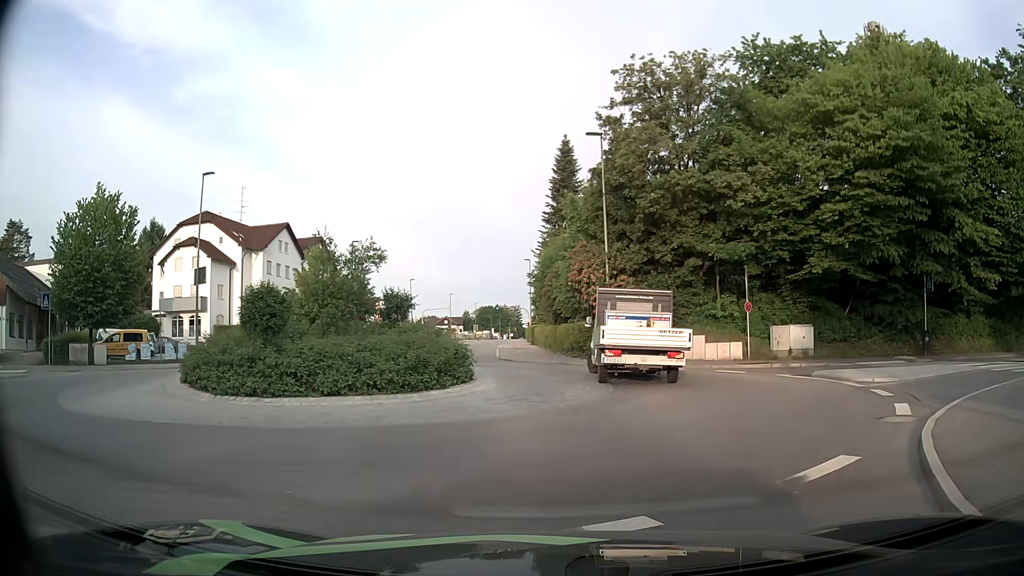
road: tertiary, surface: asphalt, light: Day
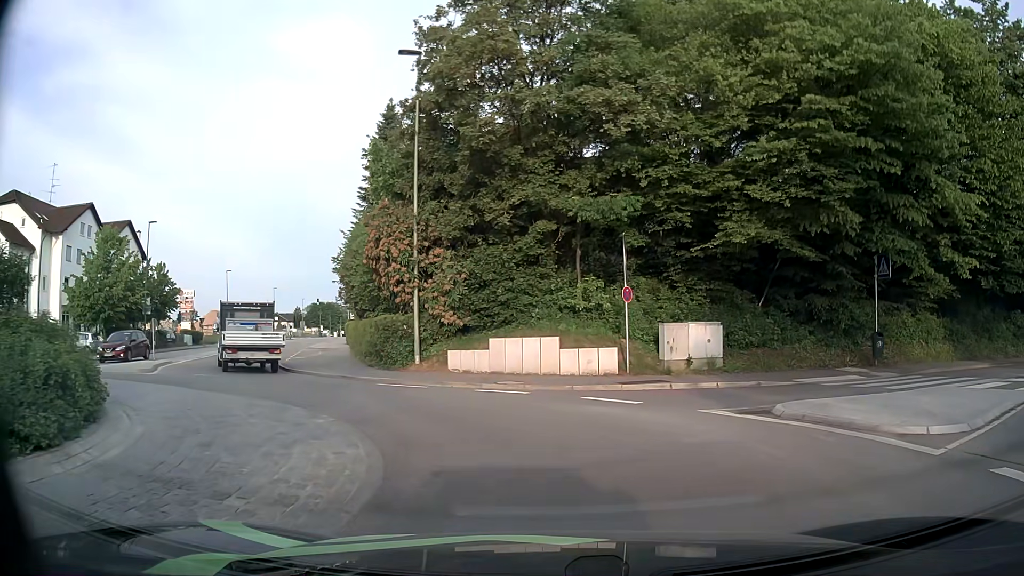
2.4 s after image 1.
(+1.1, +9.5) m; +13°
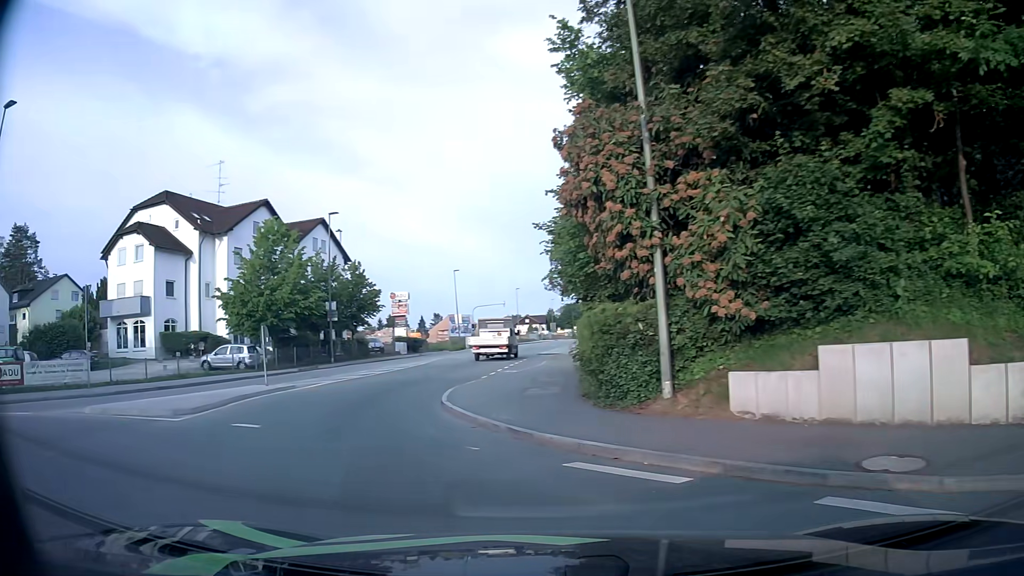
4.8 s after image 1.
(-1.1, +10.1) m; -22°
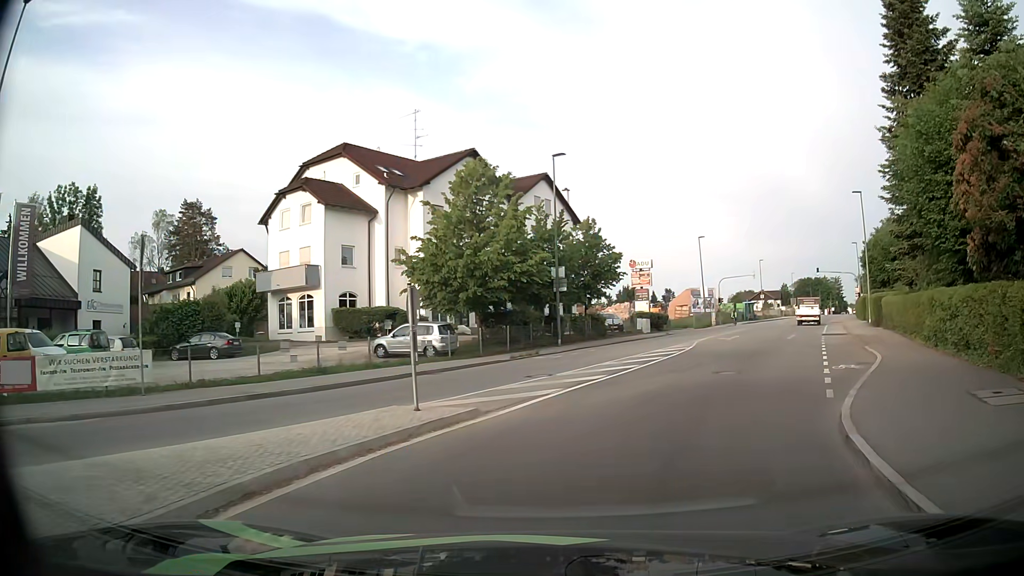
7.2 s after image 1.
(-2.8, +10.3) m; -19°
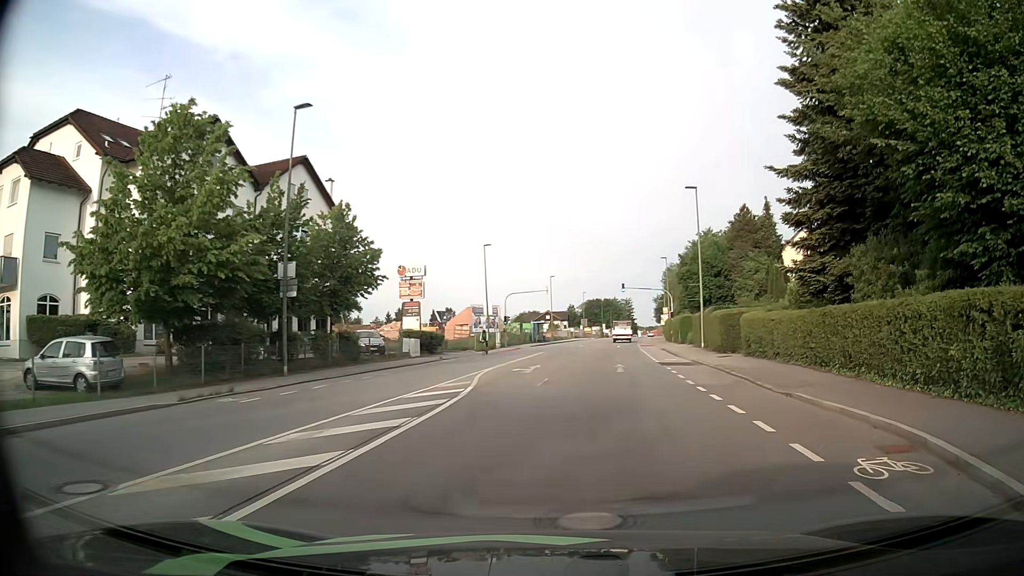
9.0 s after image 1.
(+1.9, +10.8) m; +20°
(0, +10) (+1, +20) (+2, +30) (+3, +40) (+4, +50) (+5, +60) (+7, +70) (+8, +80) (+10, +89) (+12, +99) m
